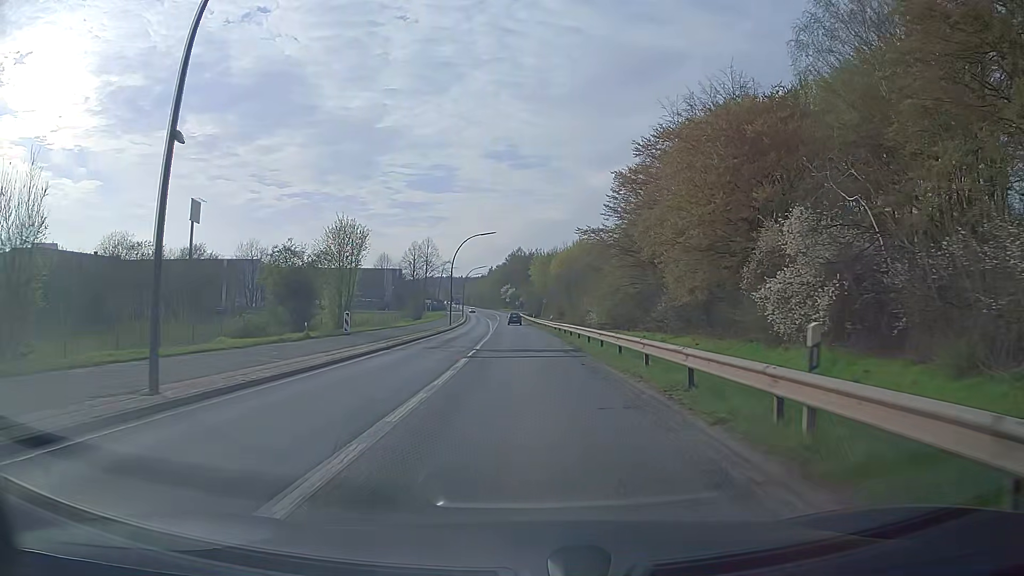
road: secondary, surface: asphalt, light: Day
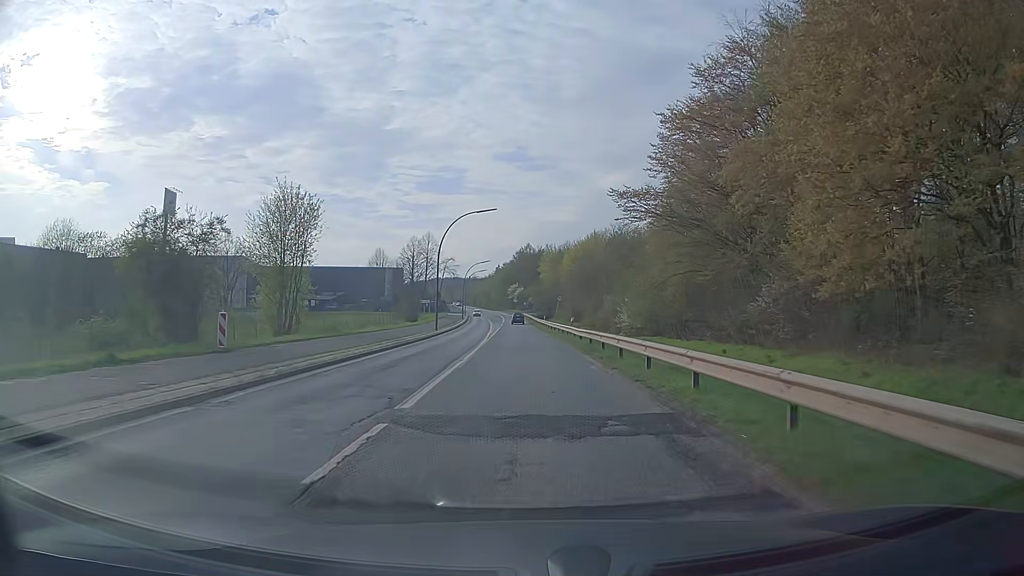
(-0.1, +16.5) m; -1°
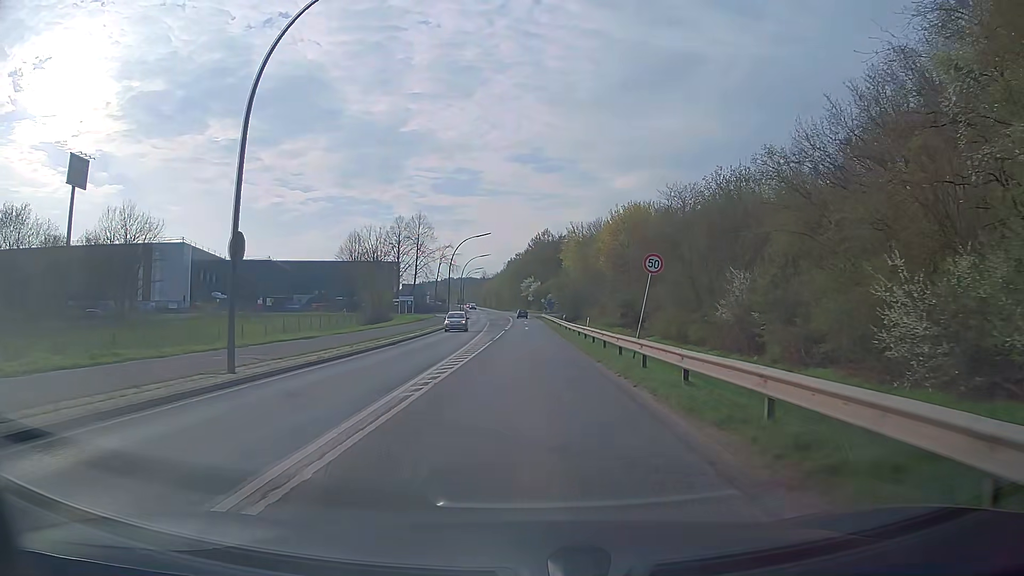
(-0.3, +39.5) m; -1°
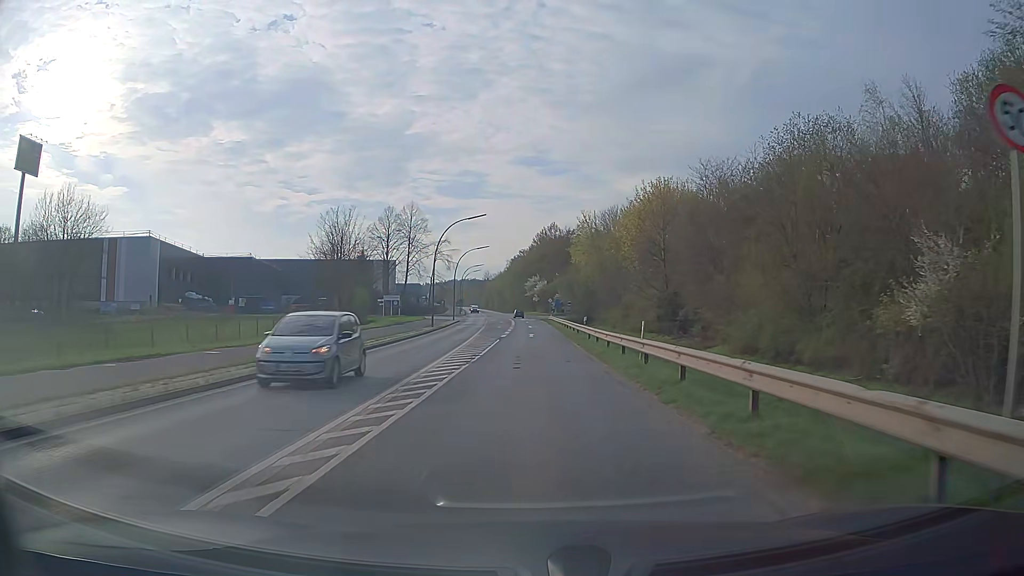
(-0.1, +15.4) m; 0°
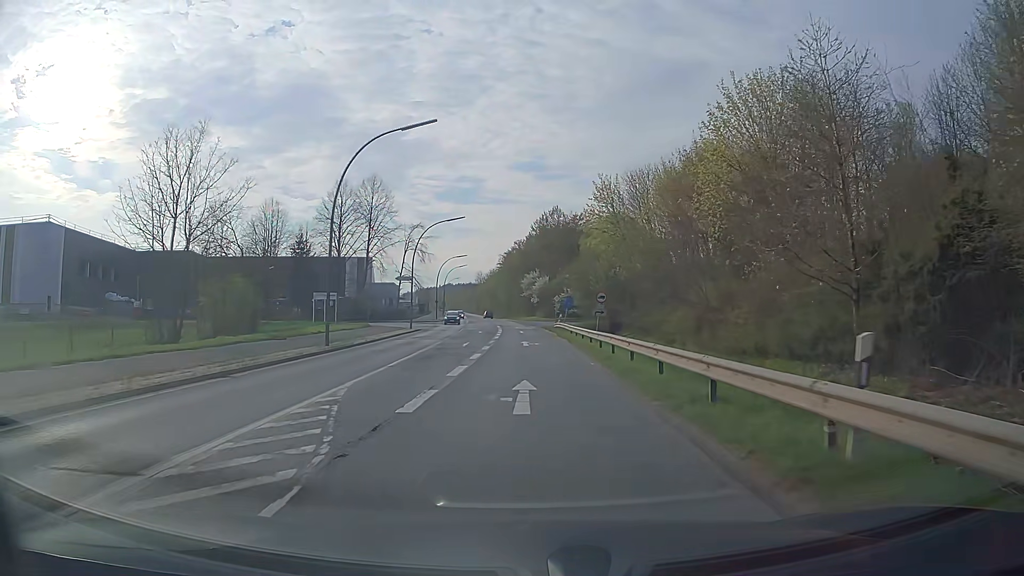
(0.0, +30.5) m; 0°
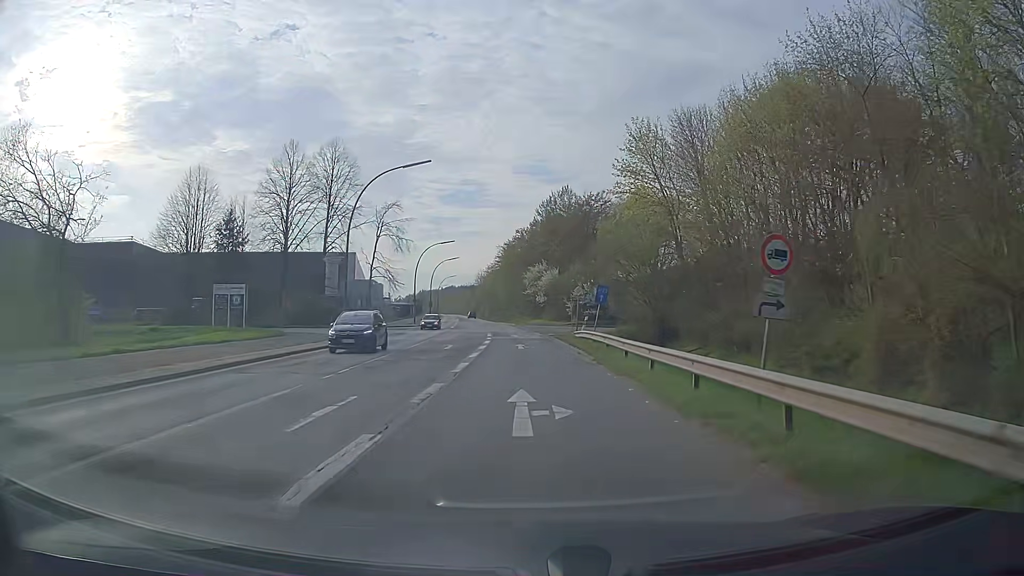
(0.0, +22.8) m; 0°
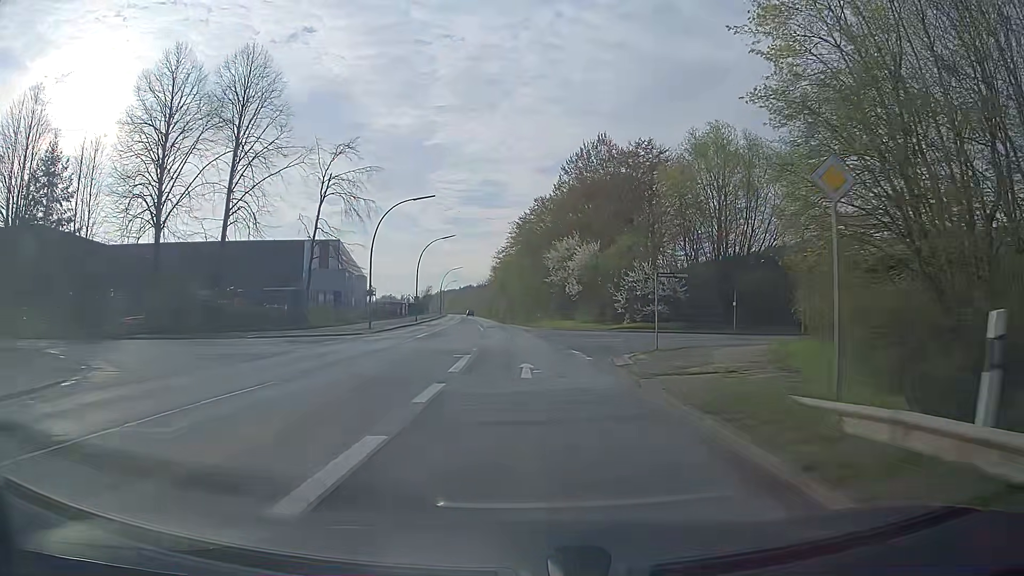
(-0.3, +30.4) m; -2°
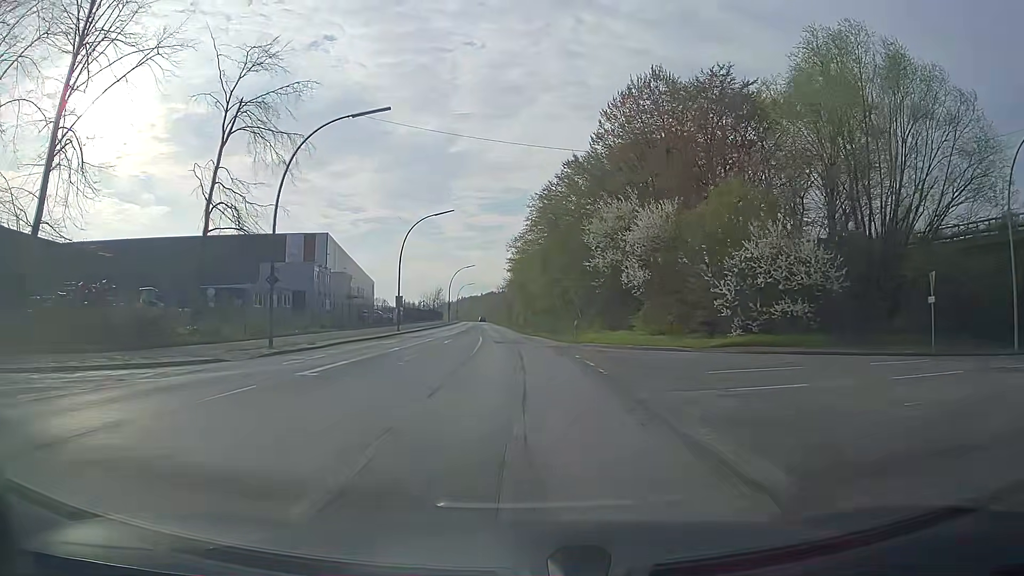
(-0.3, +22.8) m; -2°
(0, +10) (0, +20) (-1, +30) (-1, +40) (-2, +50) (-2, +60) (-3, +70) (-4, +80) (-4, +90) (-5, +100) m
